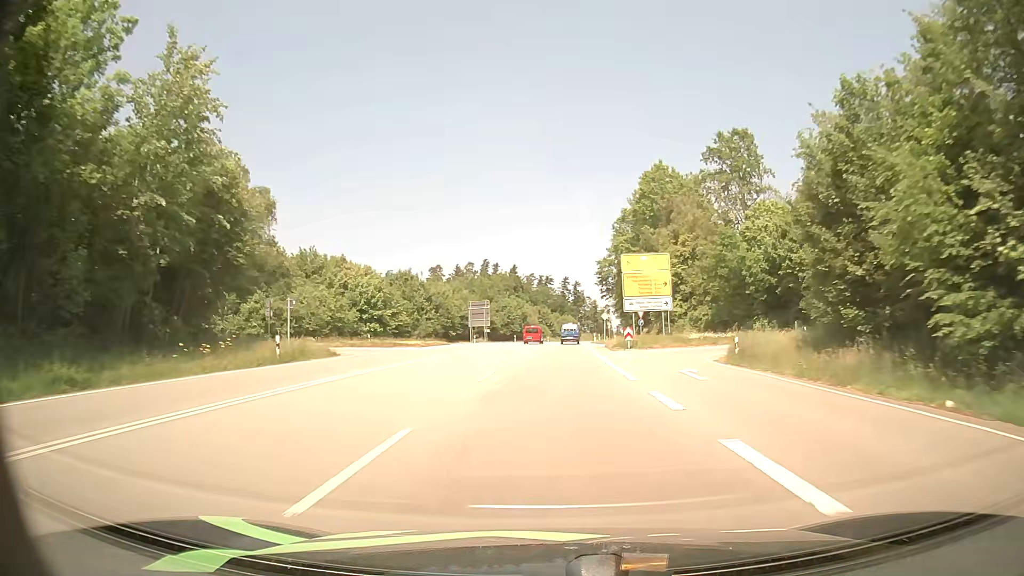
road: primary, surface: asphalt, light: Day
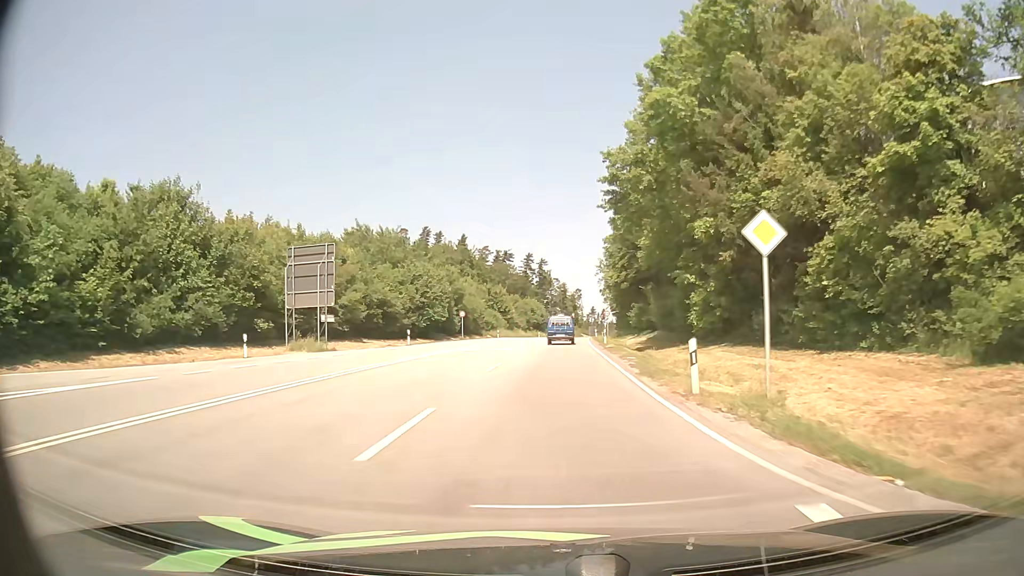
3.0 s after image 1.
(+1.8, +61.4) m; +3°
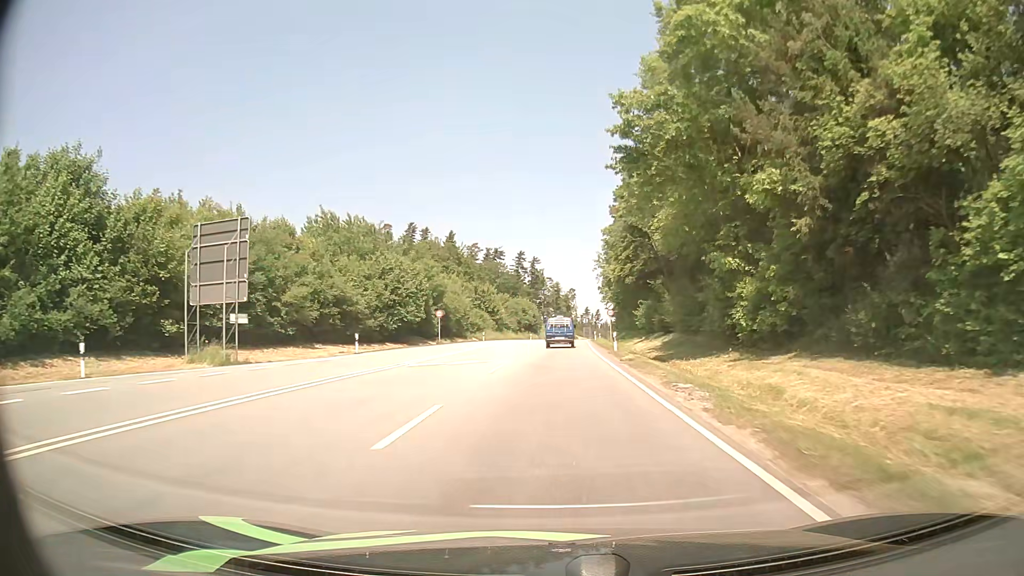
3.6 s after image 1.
(+0.1, +11.2) m; +1°
(0, +10) (0, +20) (0, +30) (+1, +40) (+1, +50) (+2, +60) (+2, +70) (+3, +80) (+3, +90) (+4, +100) m
